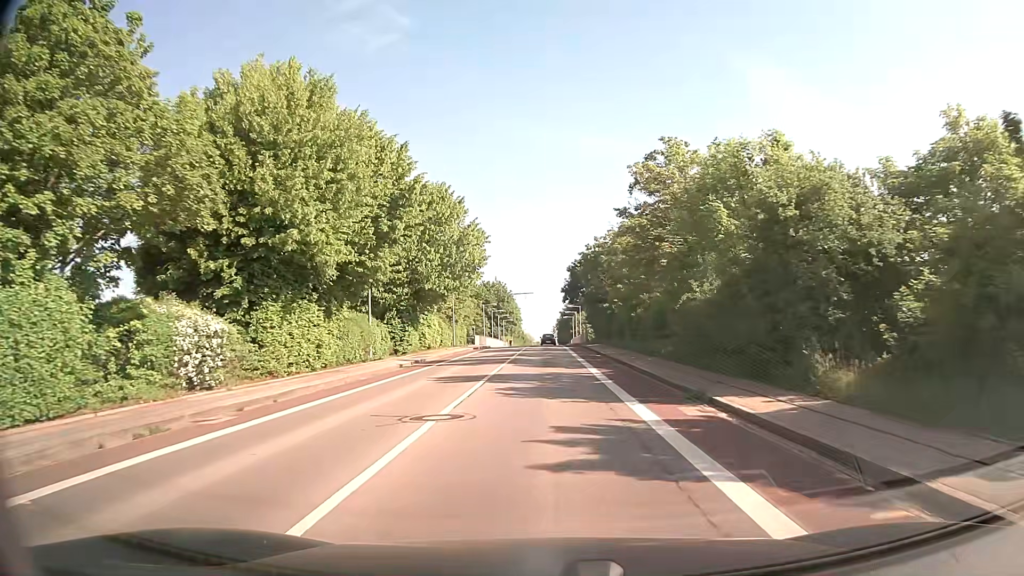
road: tertiary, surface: asphalt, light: Day
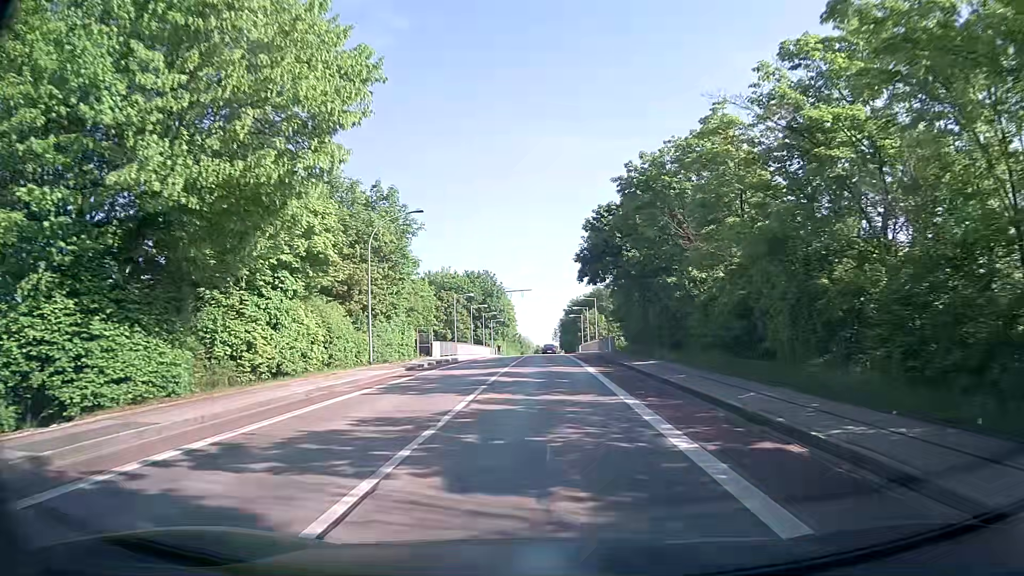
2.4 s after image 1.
(0.0, +28.9) m; 0°
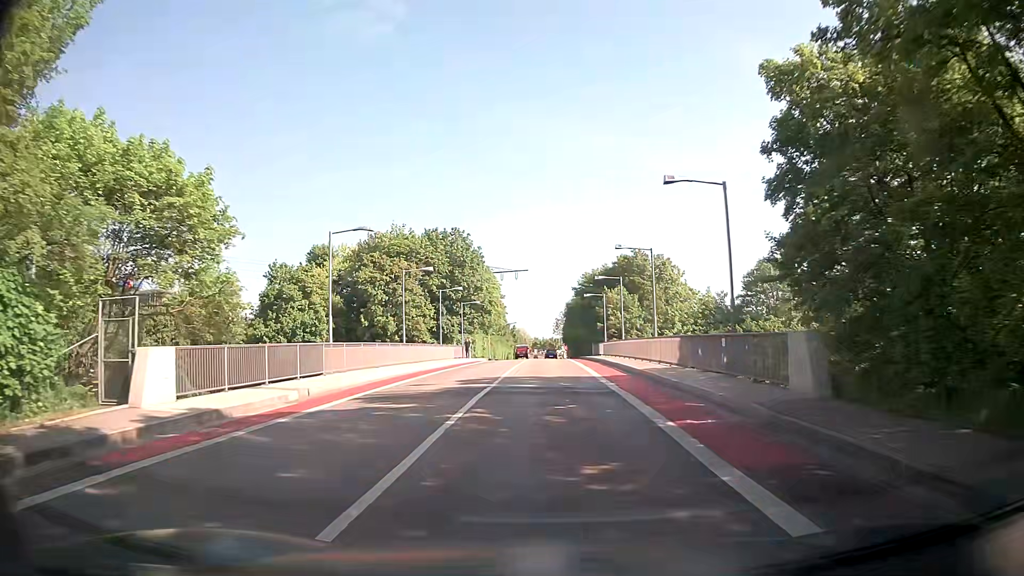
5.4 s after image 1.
(+0.2, +35.6) m; 0°
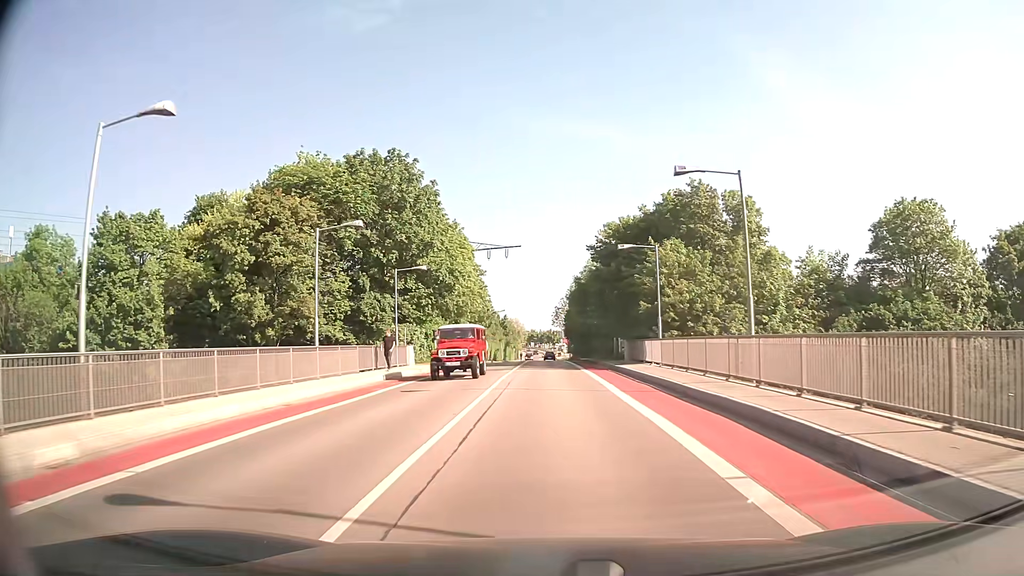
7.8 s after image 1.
(+0.3, +28.1) m; +1°
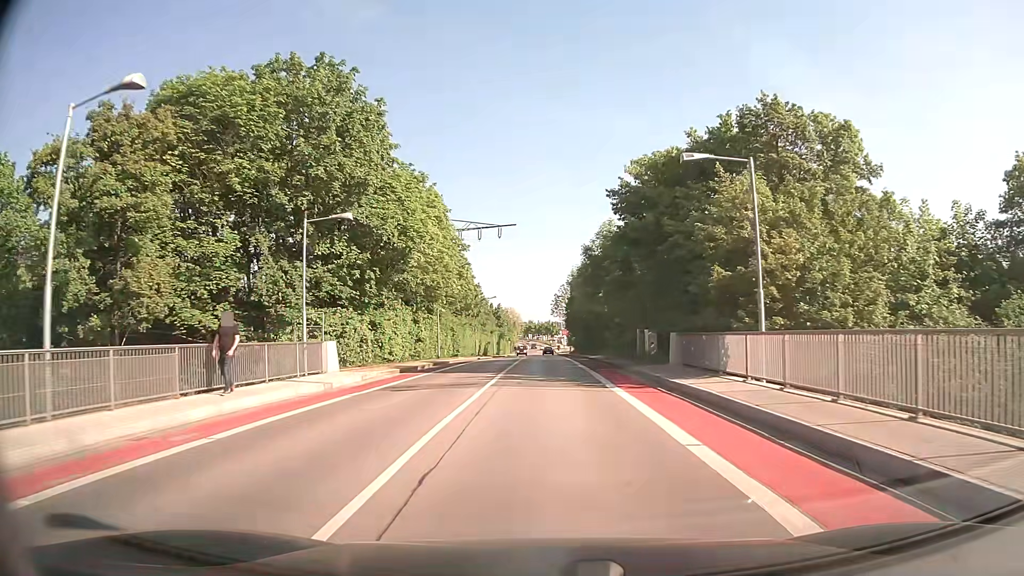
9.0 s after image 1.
(0.0, +14.3) m; 0°
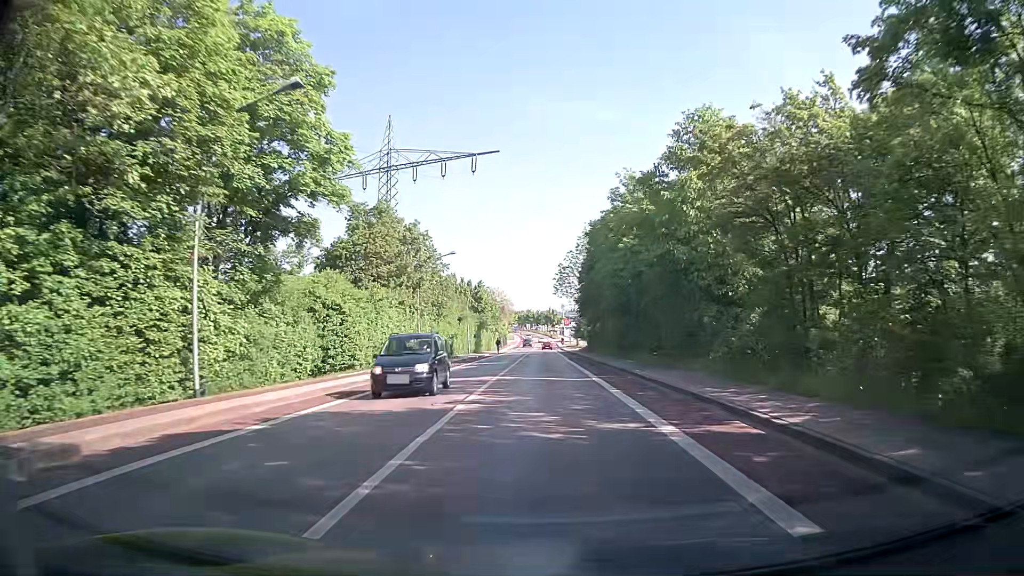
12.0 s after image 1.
(-0.2, +37.3) m; -1°
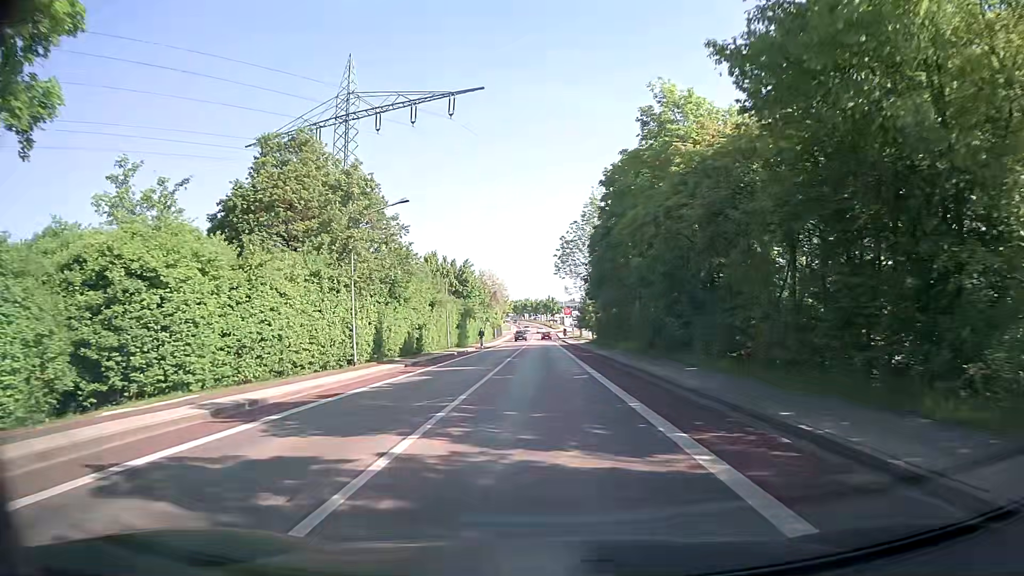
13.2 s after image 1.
(+0.1, +15.2) m; +1°
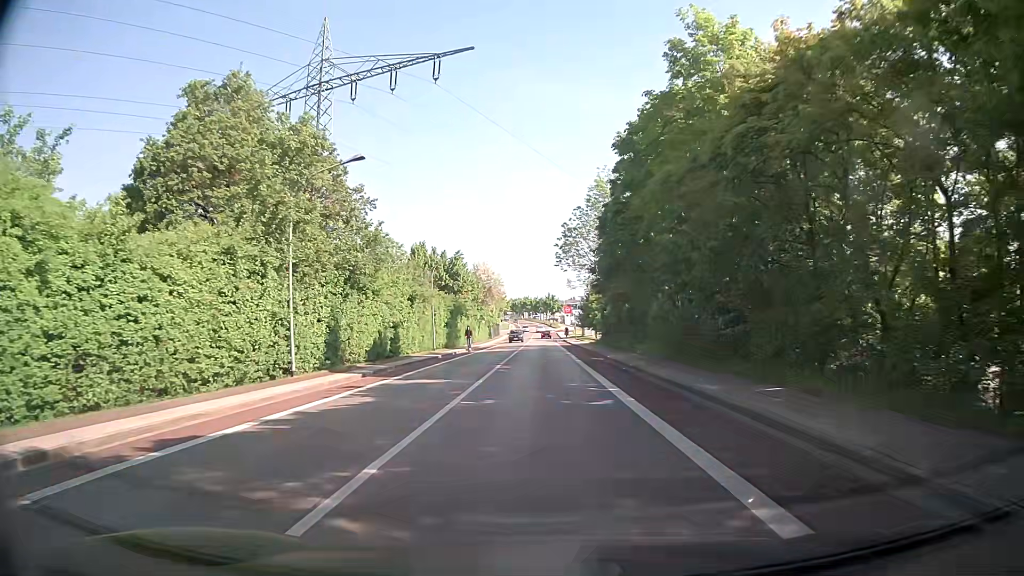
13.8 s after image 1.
(0.0, +7.4) m; 0°
(0, +10) (0, +20) (0, +30) (0, +40) (0, +50) (0, +60) (0, +70) (0, +80) (0, +90) (0, +100) m
